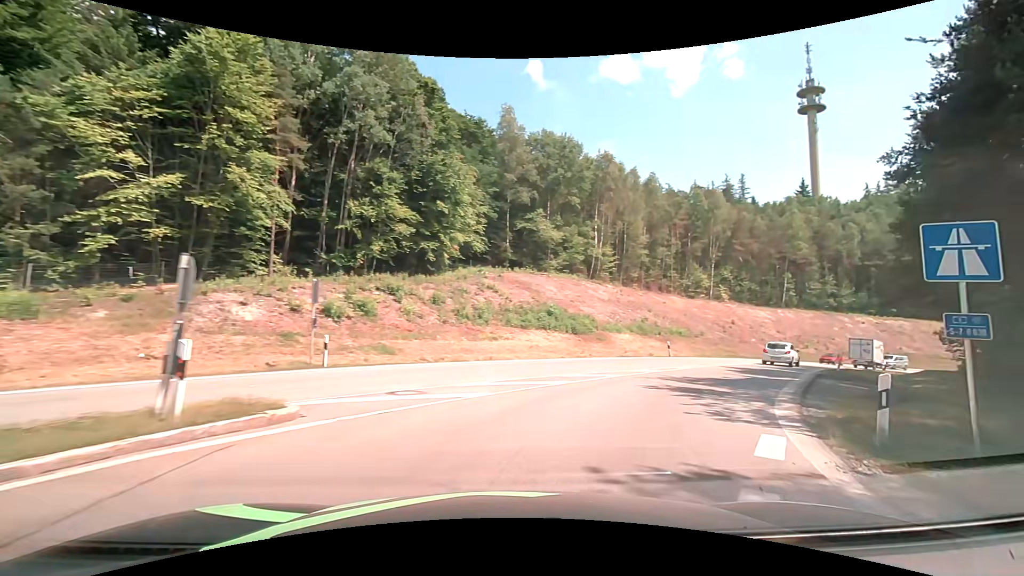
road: motorway_link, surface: asphalt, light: Day
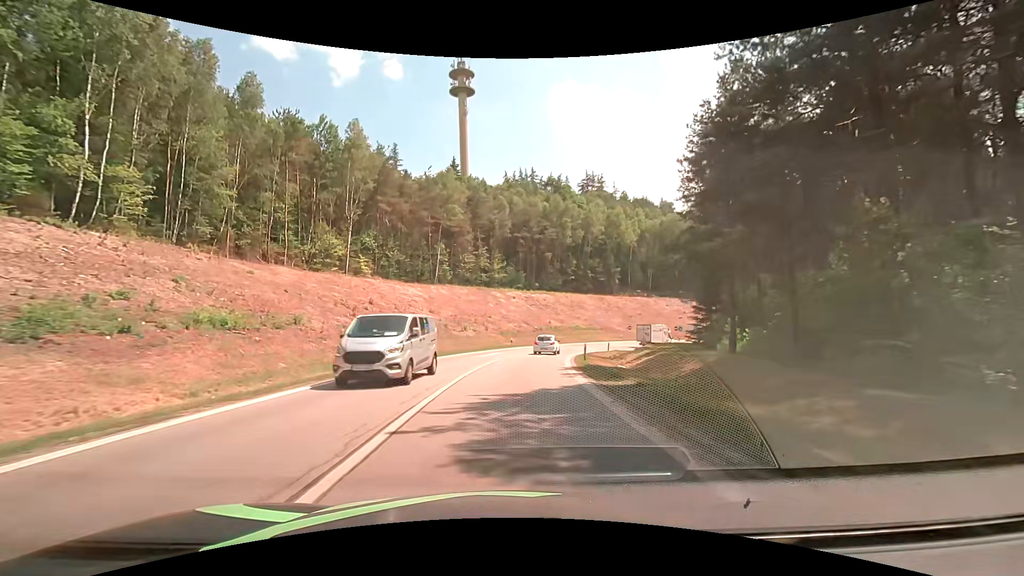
(+14.7, +29.2) m; +38°
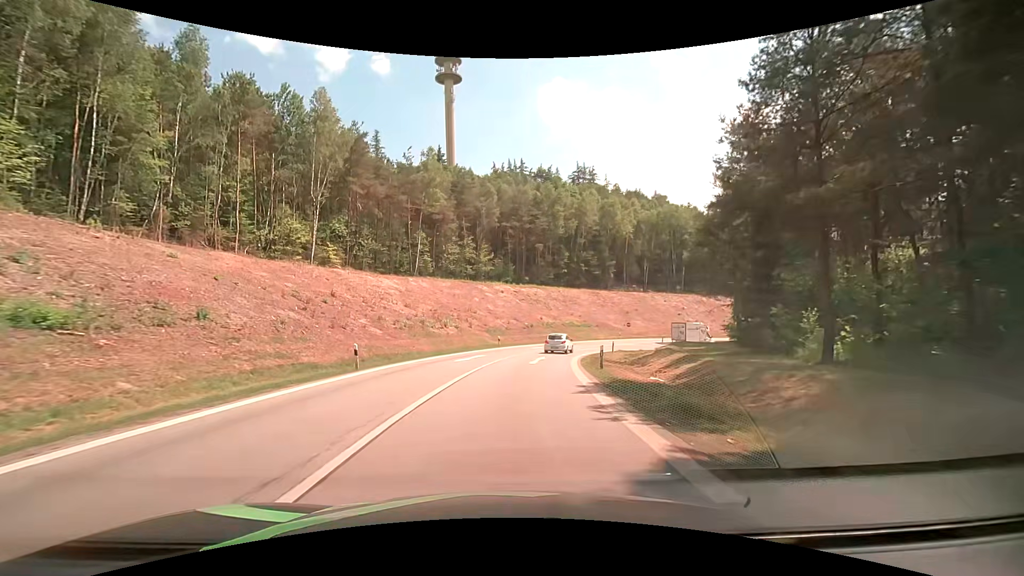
(+0.1, +8.2) m; +1°
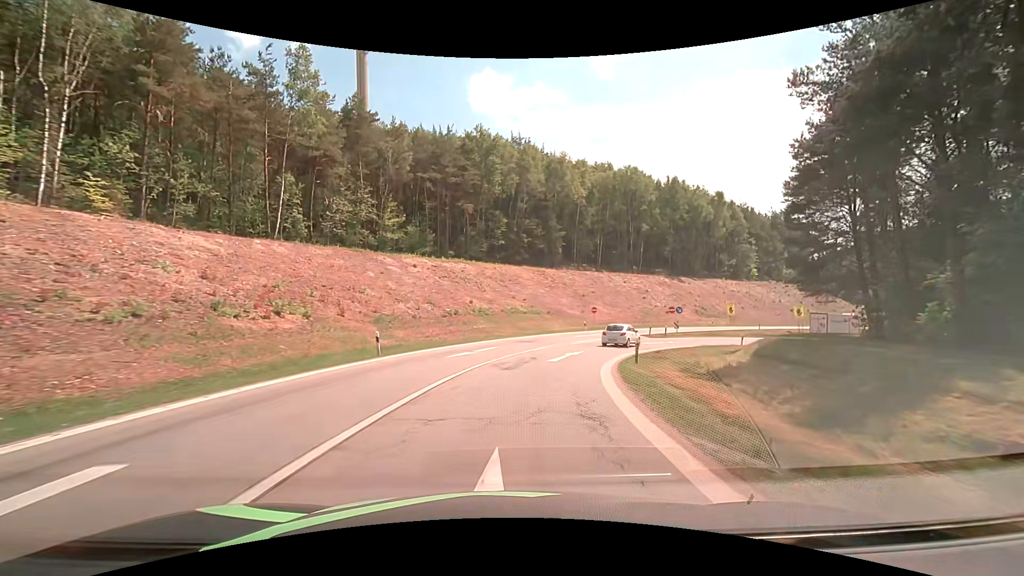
(+1.6, +25.8) m; +8°
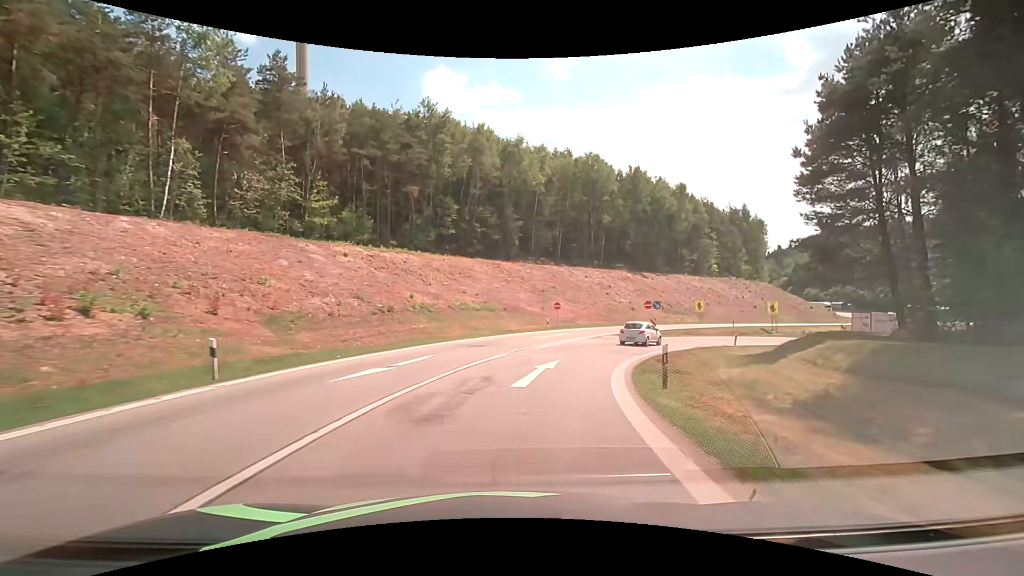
(+0.4, +8.5) m; +5°
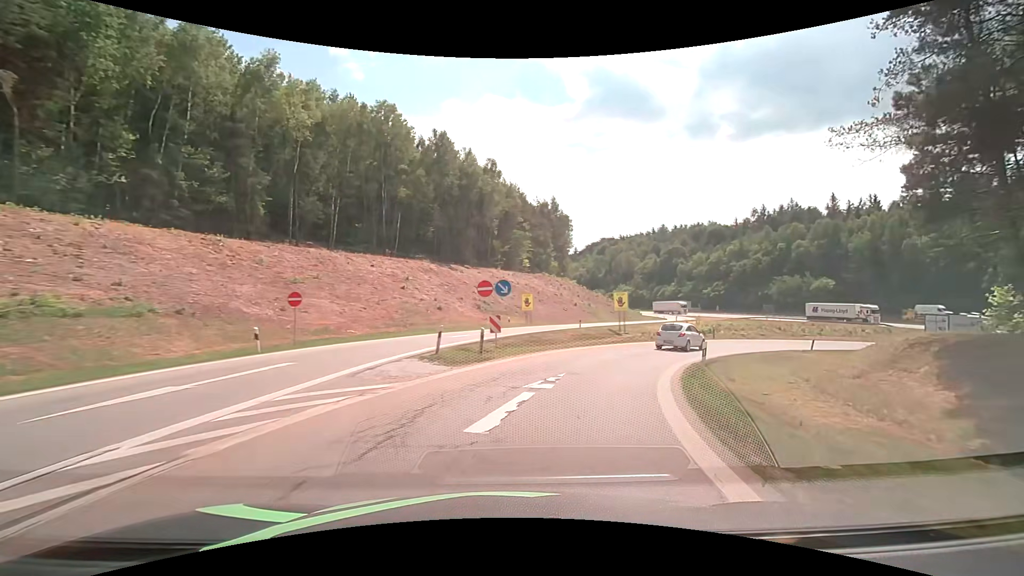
(+4.5, +24.2) m; +22°
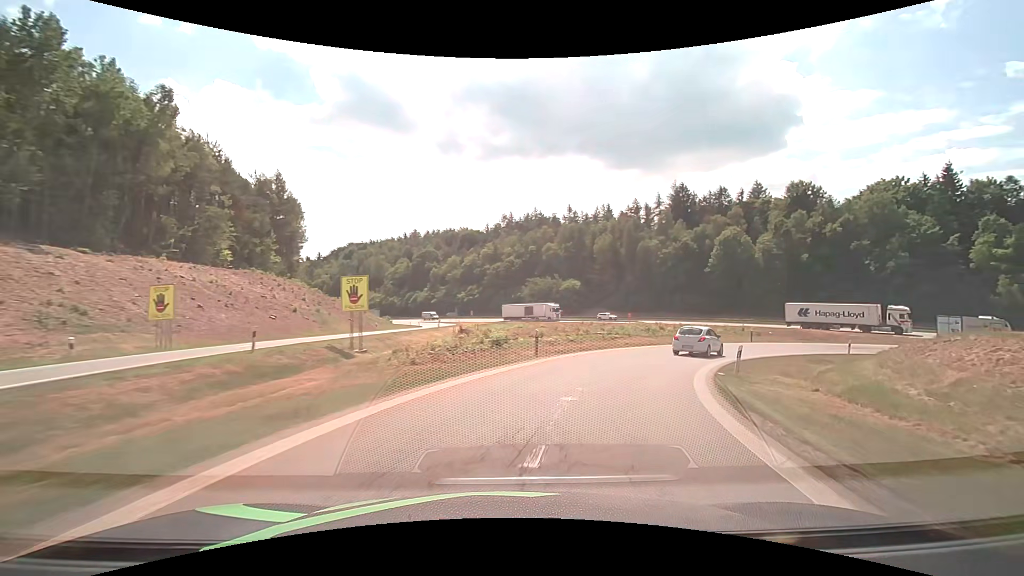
(+5.7, +22.8) m; +28°
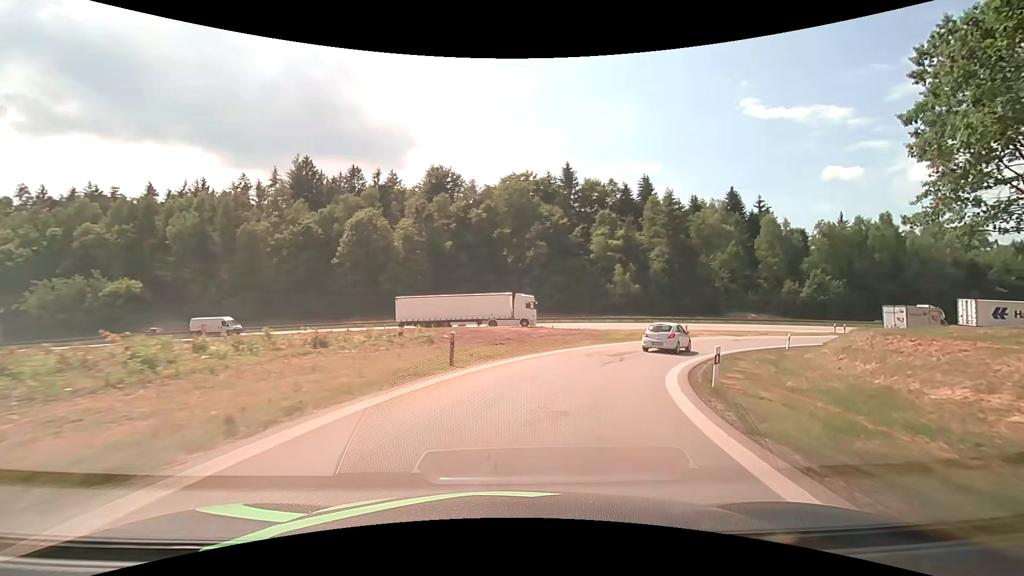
(+10.9, +29.1) m; +41°
(+1, +10) (+4, +19) (+9, +28) (+15, +36) (+23, +42) (+32, +47) (+41, +50) (+51, +52) (+61, +53) (+71, +53) m
